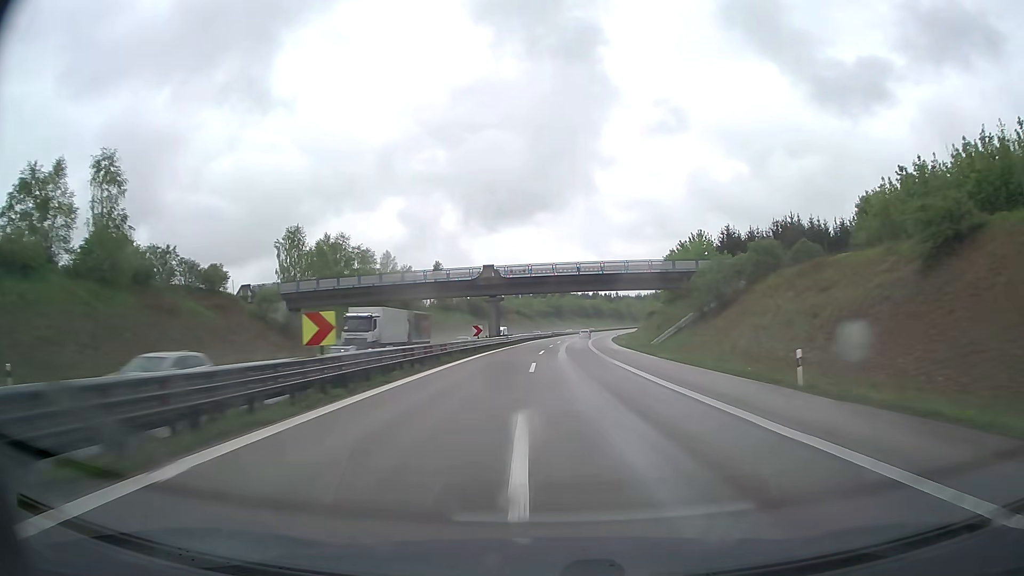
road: trunk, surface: asphalt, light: Day
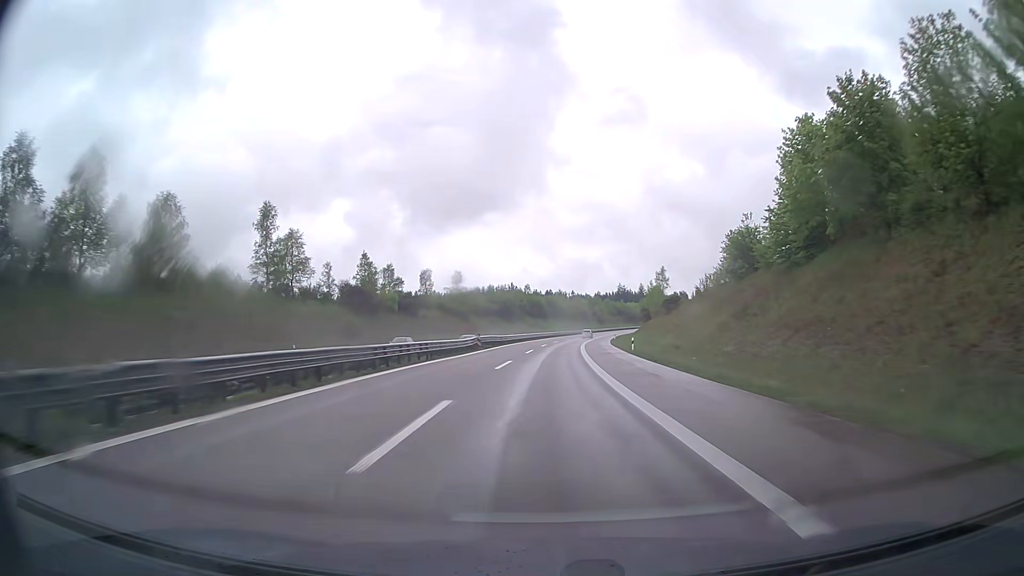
(+2.7, +70.8) m; +4°
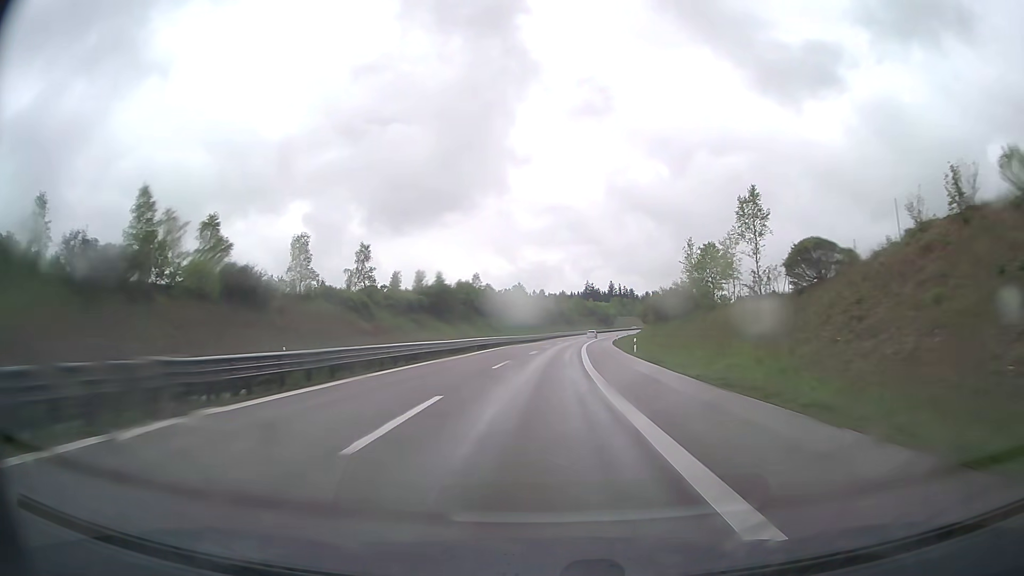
(+1.4, +53.1) m; +3°
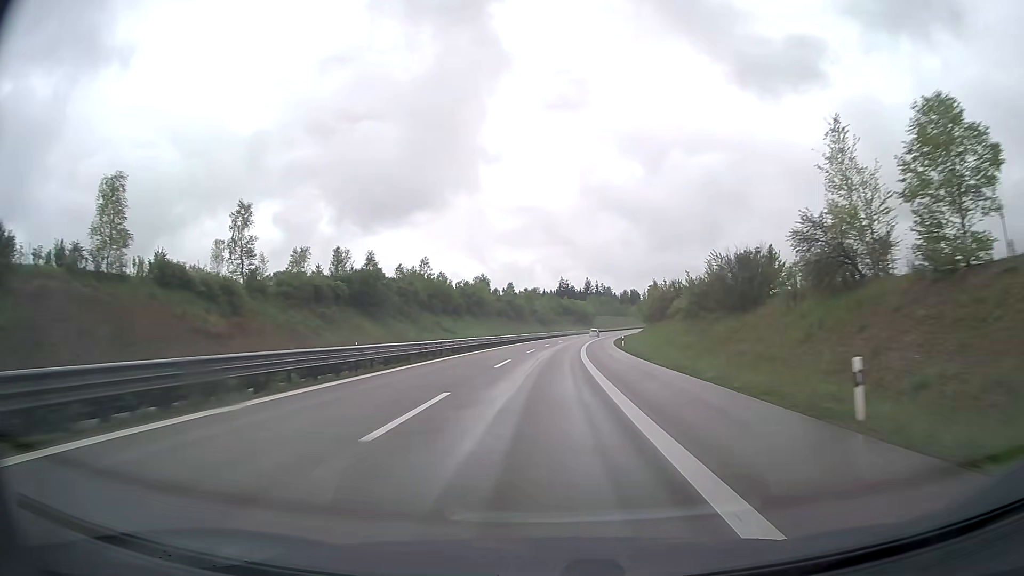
(+0.7, +35.4) m; +2°
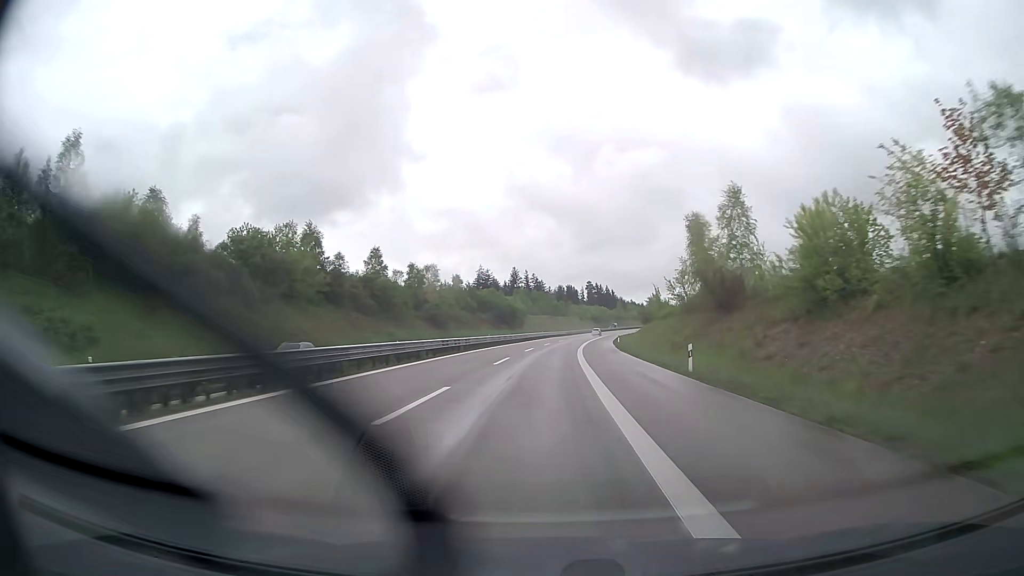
(+5.2, +88.4) m; +6°
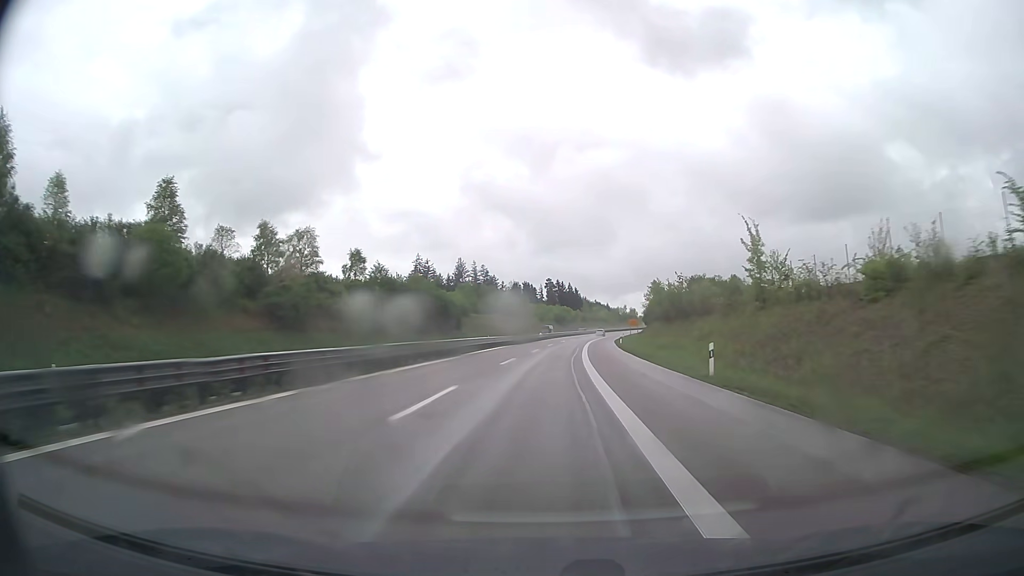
(+1.7, +53.2) m; +4°
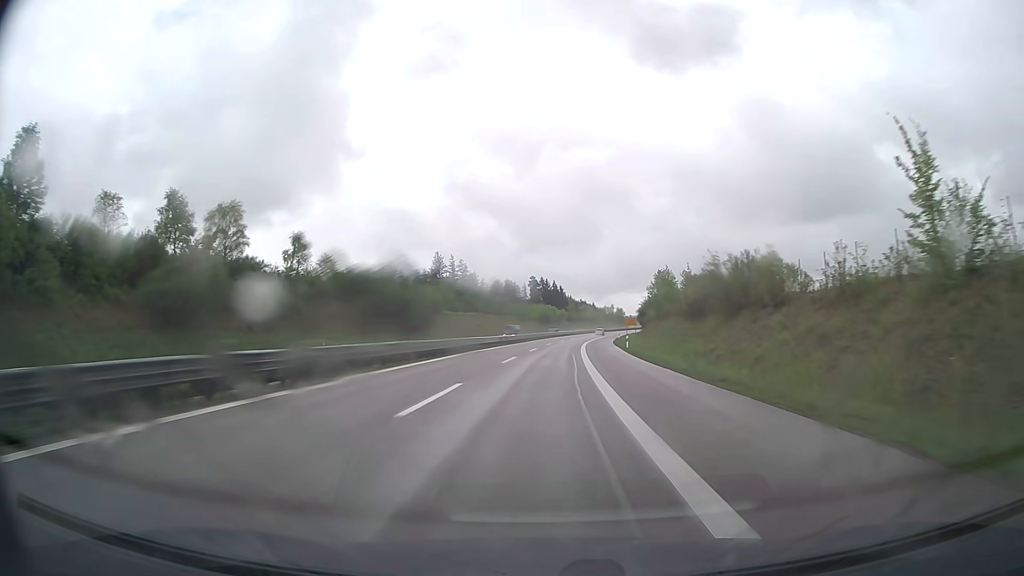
(+0.2, +17.7) m; +1°
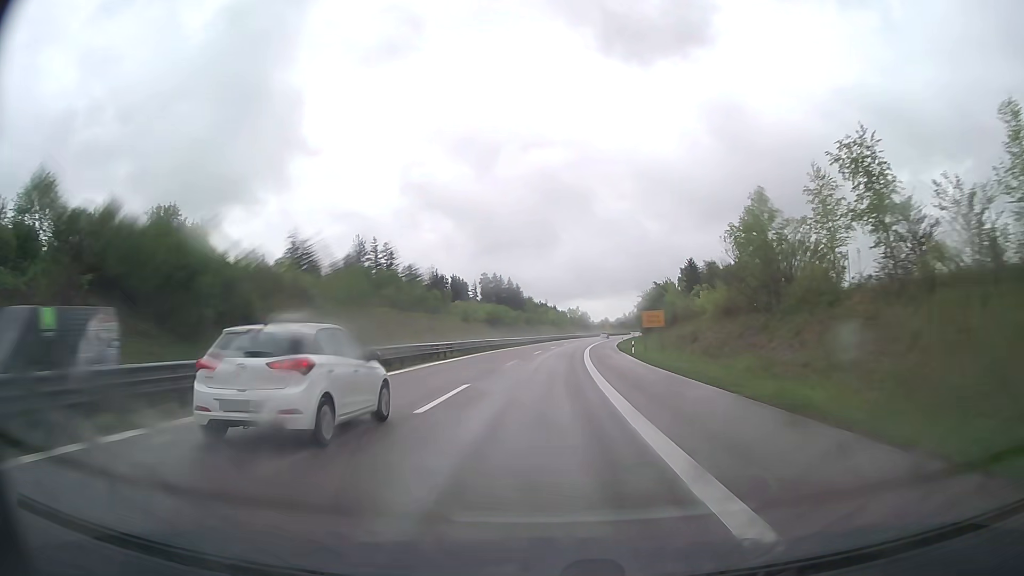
(+1.6, +53.2) m; +4°
(0, +10) (0, +20) (+1, +30) (+1, +40) (+2, +50) (+2, +60) (+3, +70) (+4, +80) (+5, +90) (+7, +100) m
